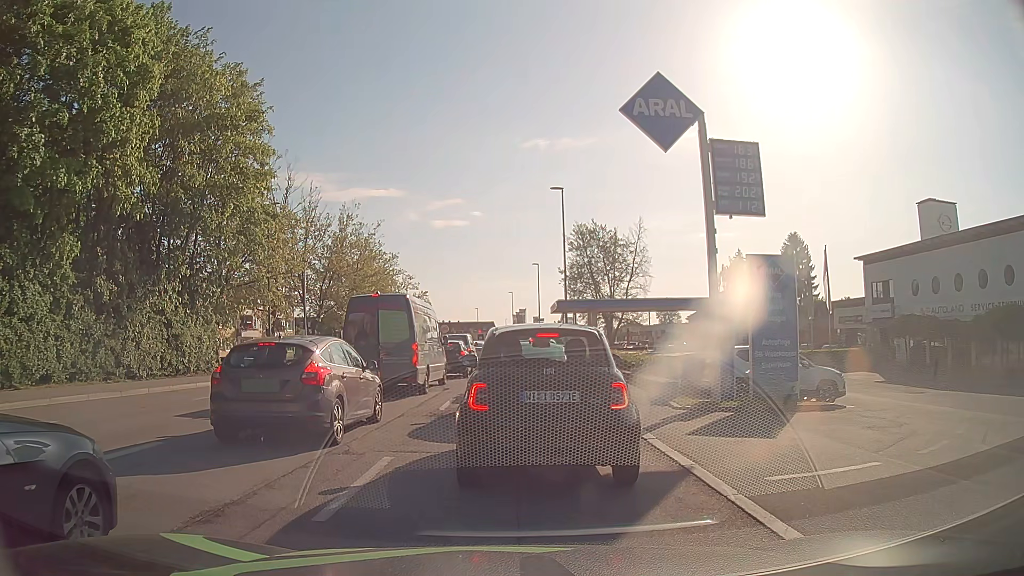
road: tertiary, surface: asphalt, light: Day
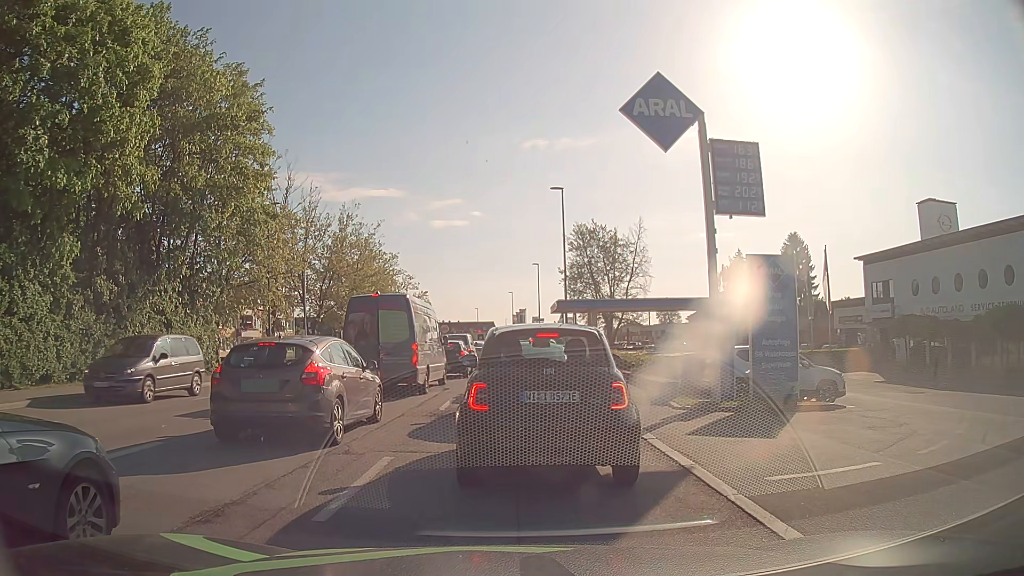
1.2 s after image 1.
(0.0, 0.0) m; 0°
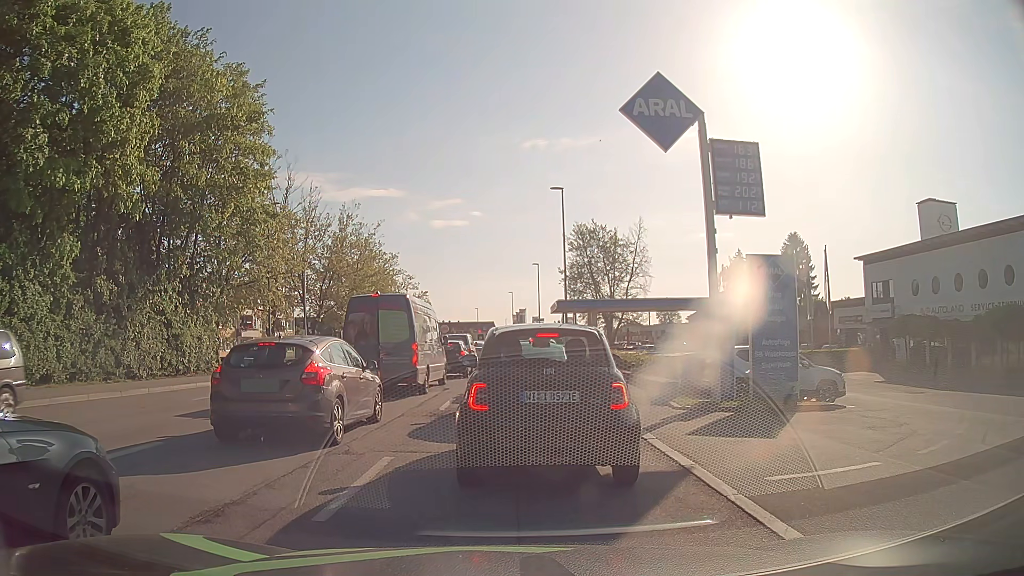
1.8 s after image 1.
(0.0, 0.0) m; 0°
